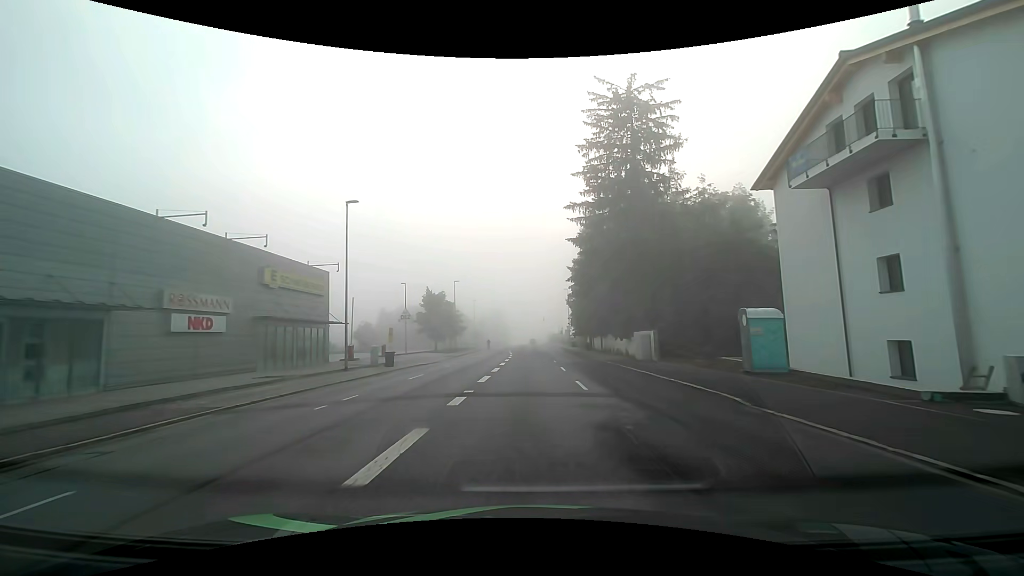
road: tertiary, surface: asphalt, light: Day
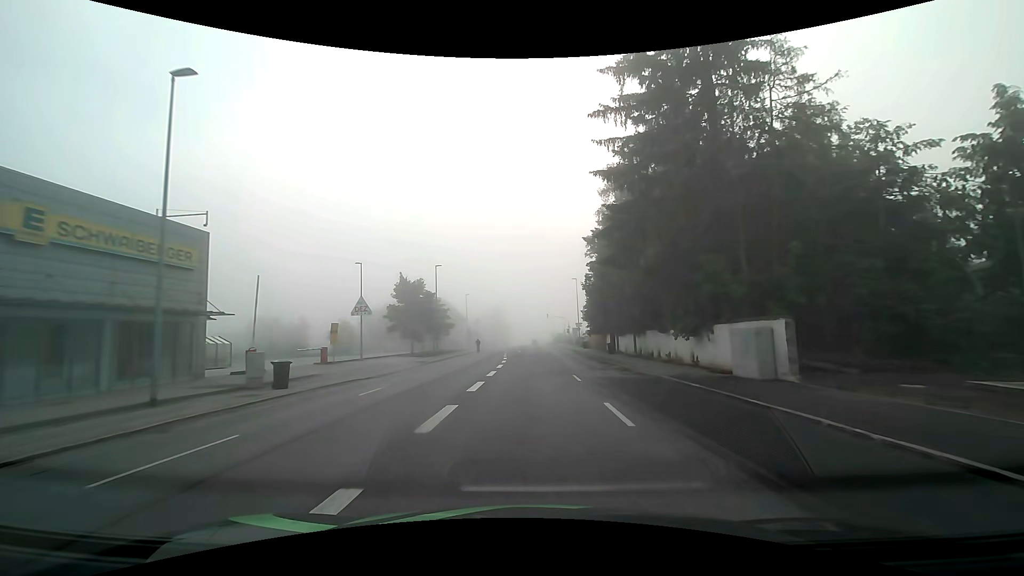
(0.0, +15.2) m; 0°
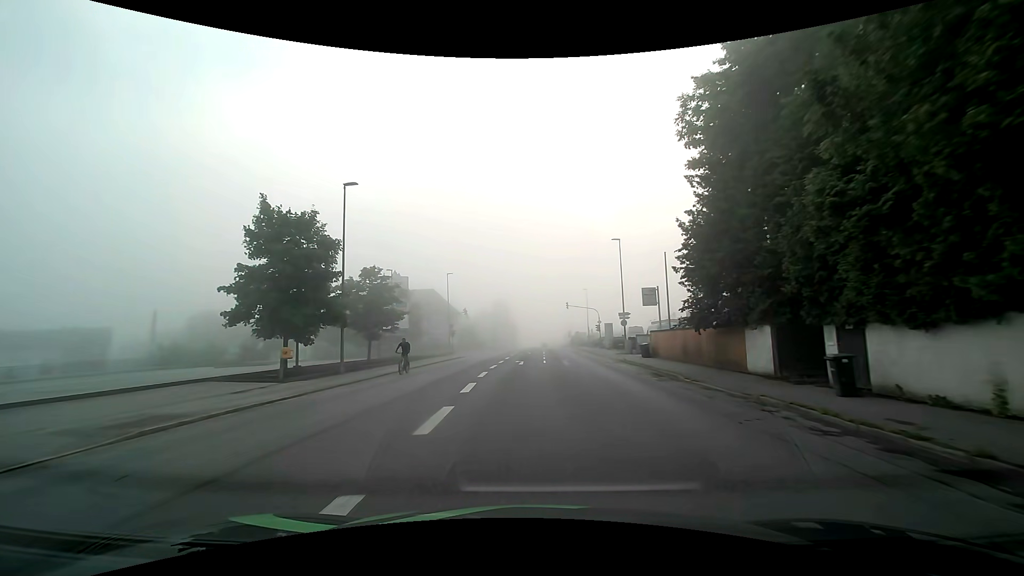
(-0.1, +30.4) m; -1°
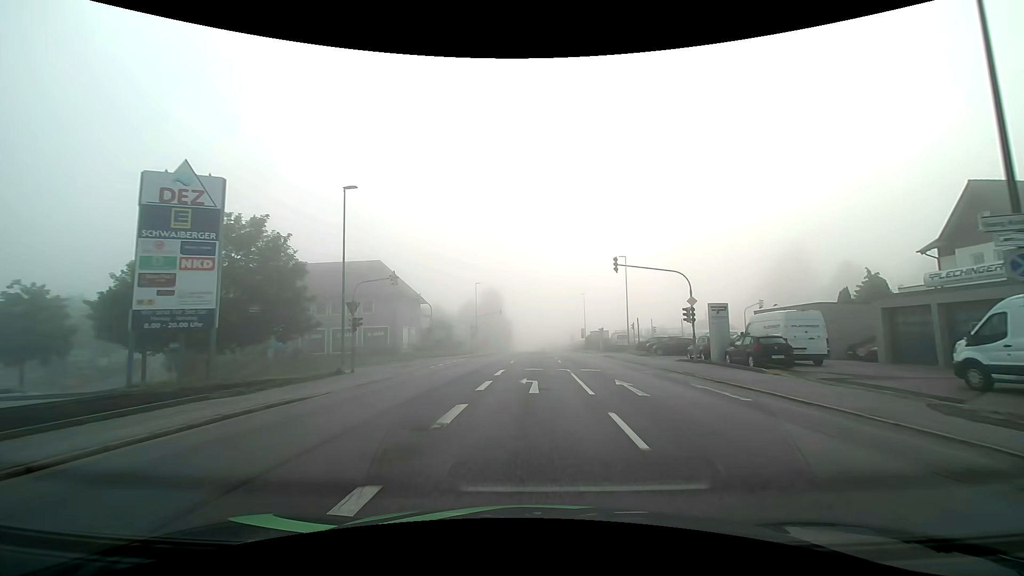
(-0.4, +35.7) m; +1°
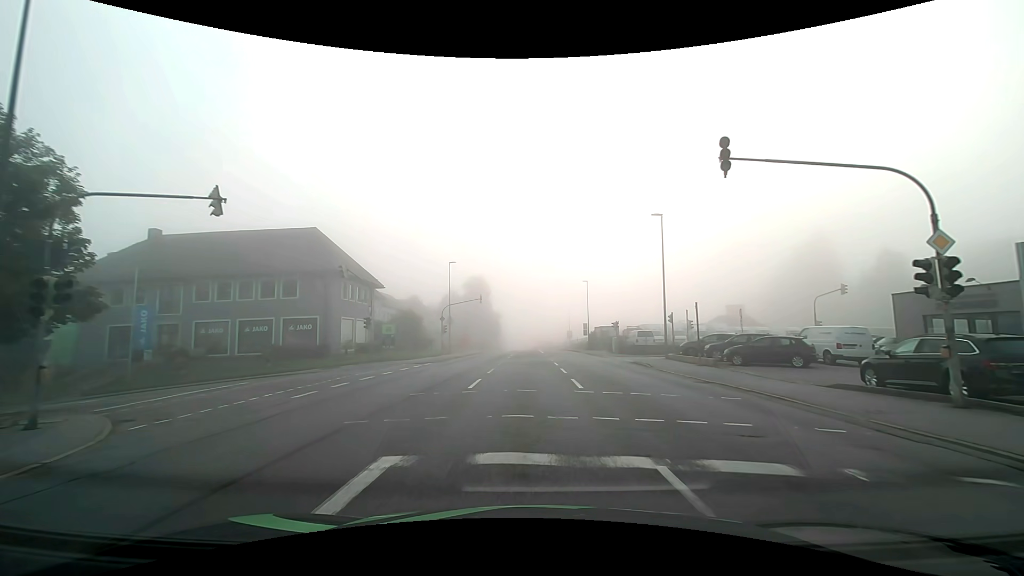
(+0.1, +17.0) m; +1°
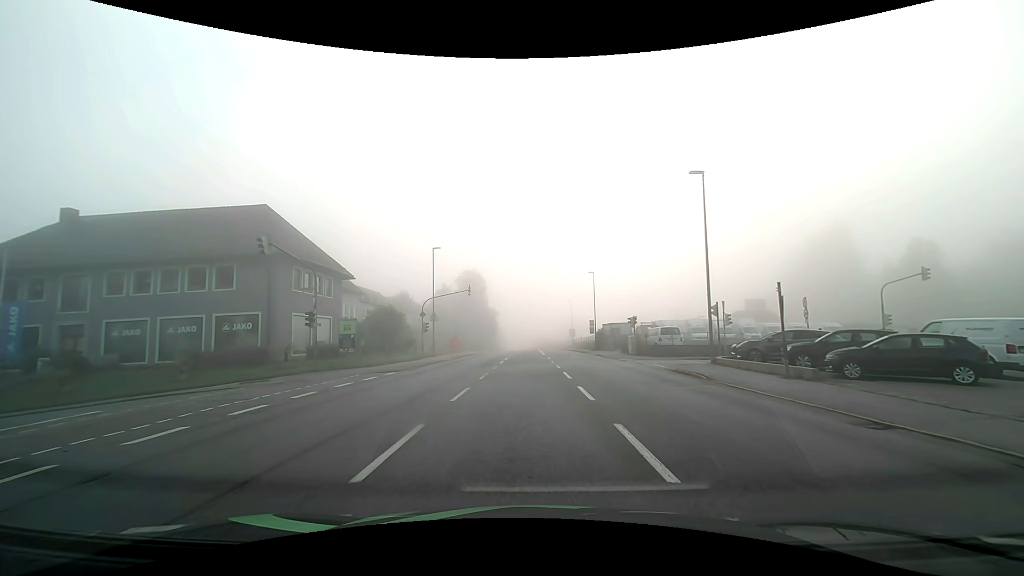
(0.0, +8.6) m; 0°
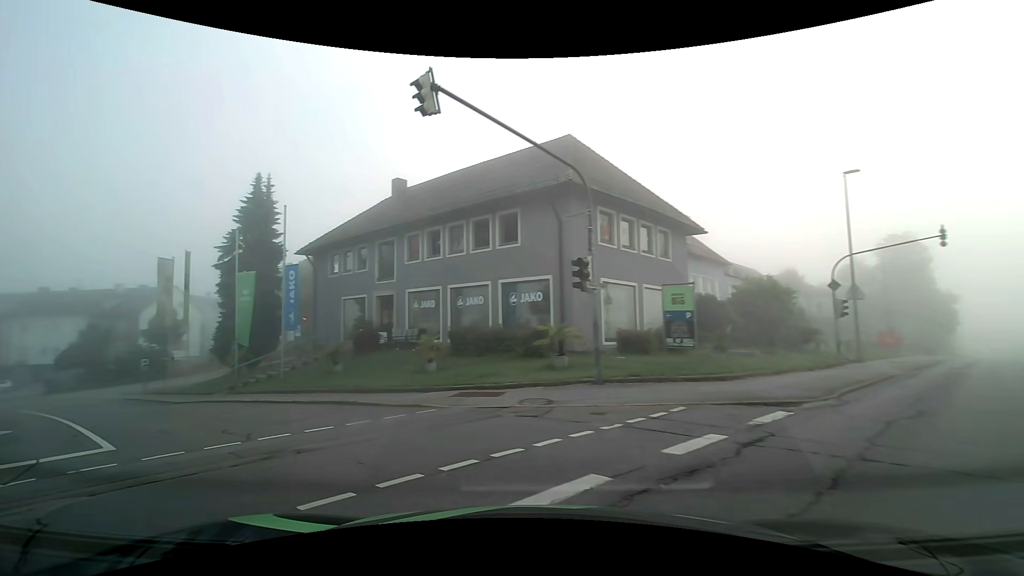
(-2.8, +15.5) m; -41°
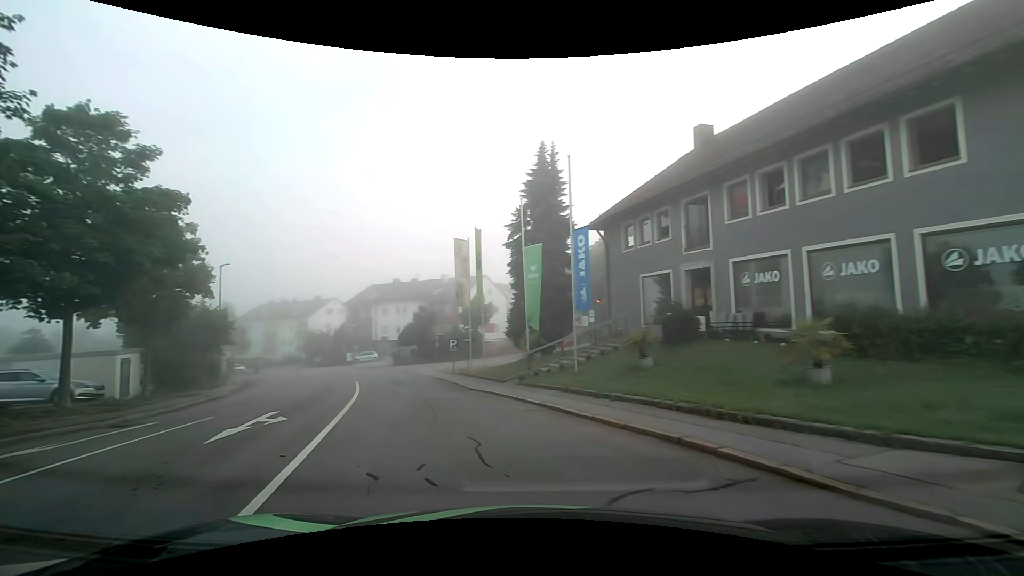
(-2.1, +6.6) m; -34°
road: residential
